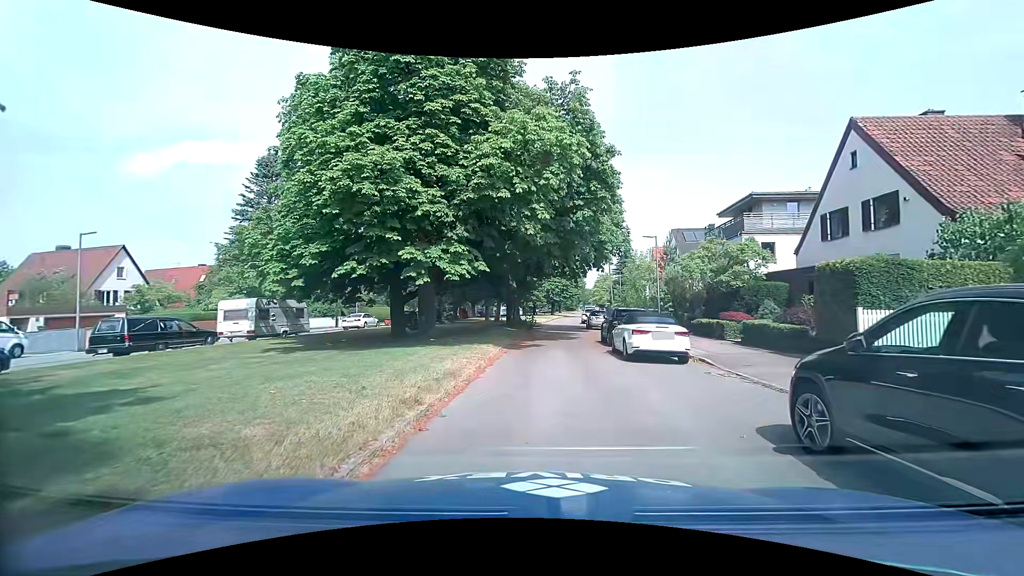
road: residential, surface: asphalt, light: Day
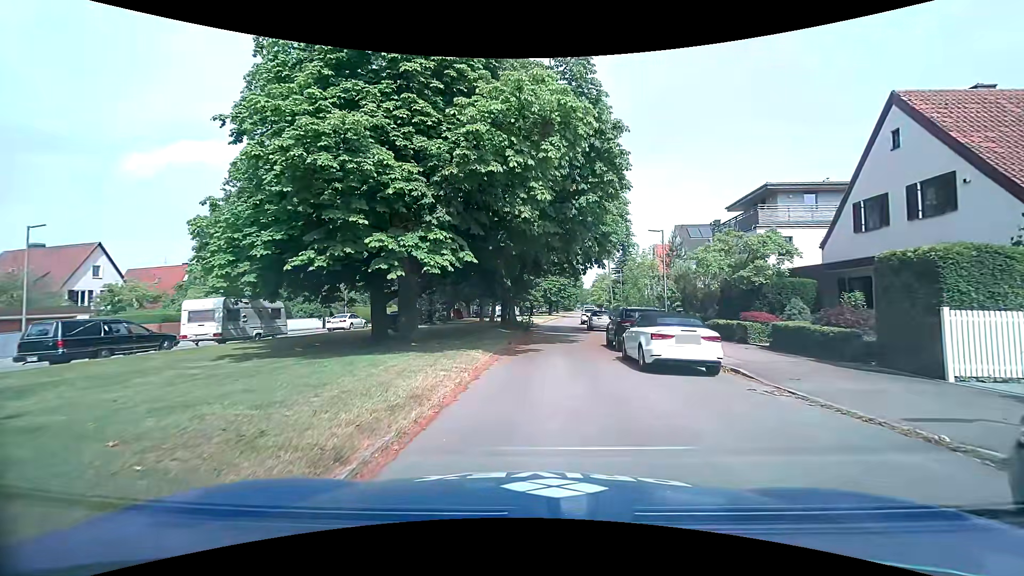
(-0.1, +2.6) m; -1°
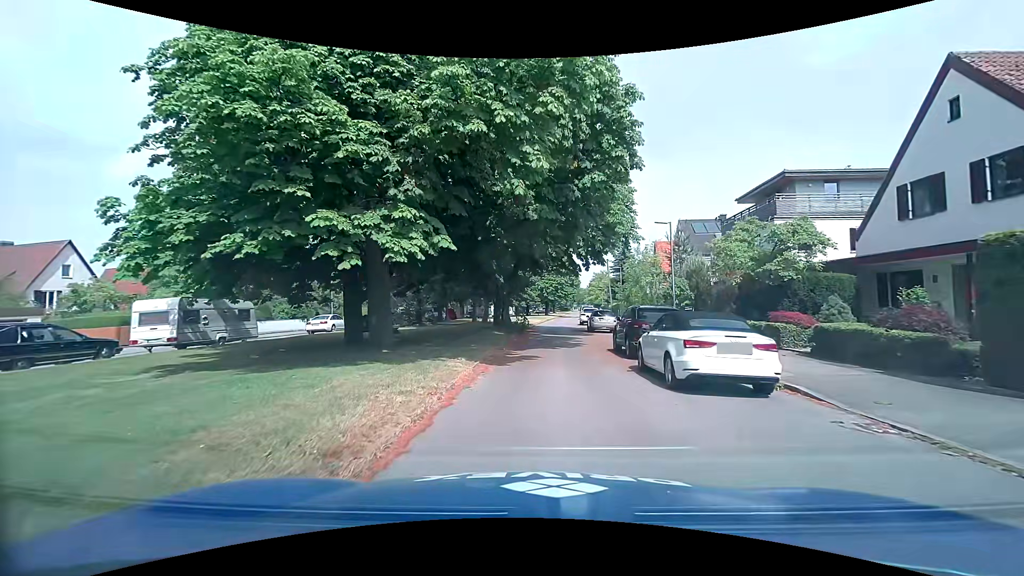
(0.0, +2.8) m; +1°
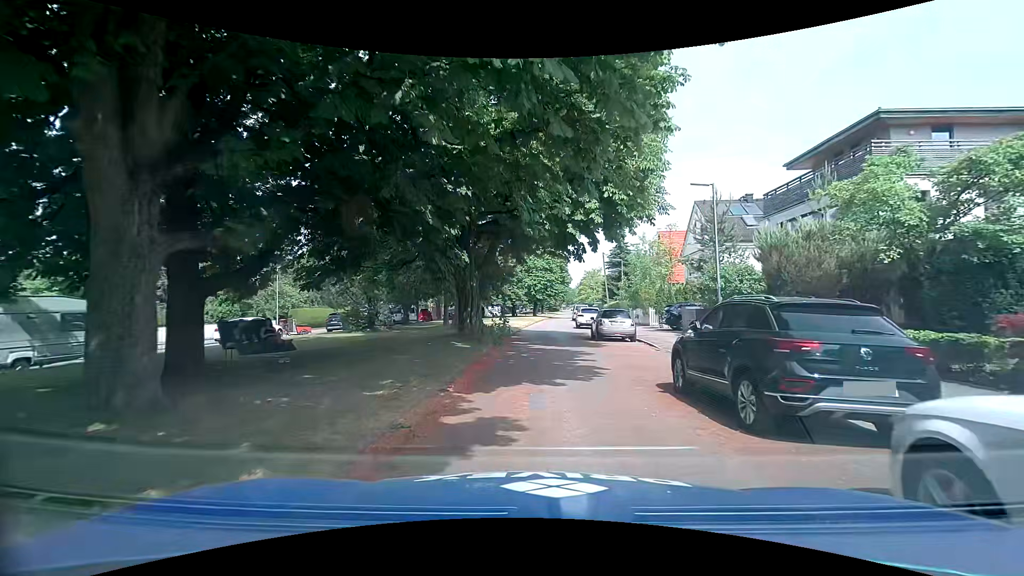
(0.0, +9.0) m; 0°
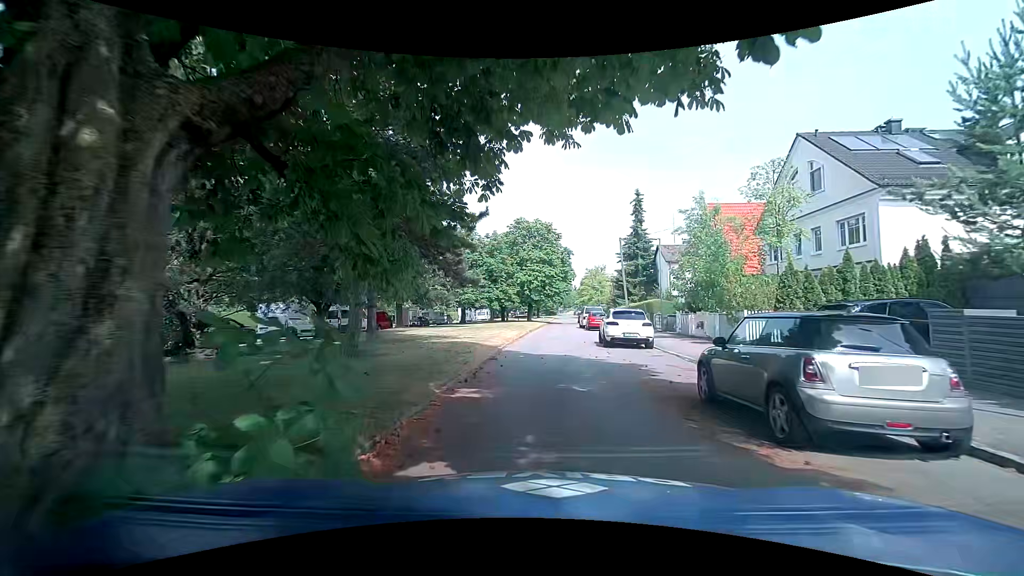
(+0.3, +16.6) m; +2°
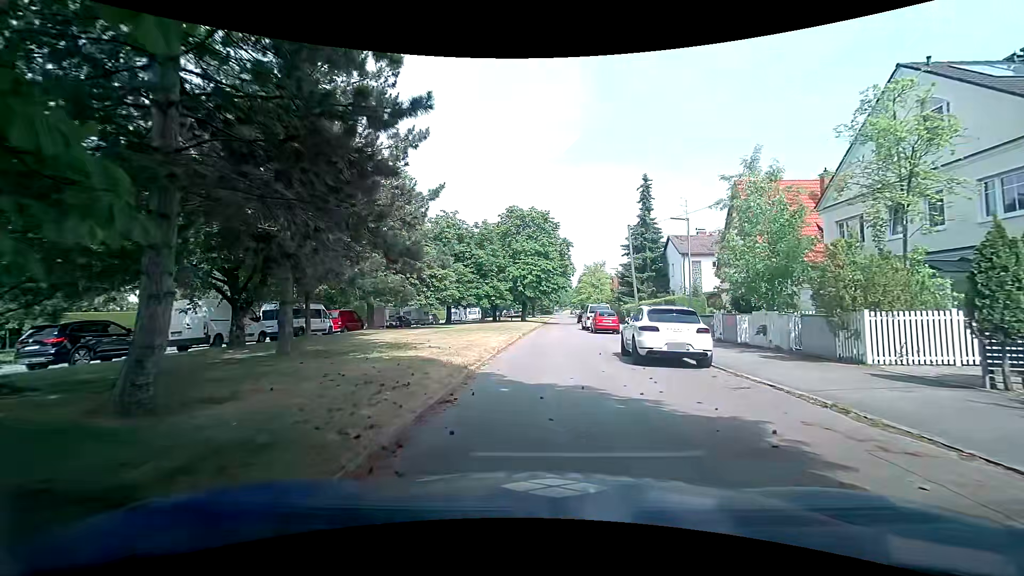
(0.0, +7.1) m; 0°
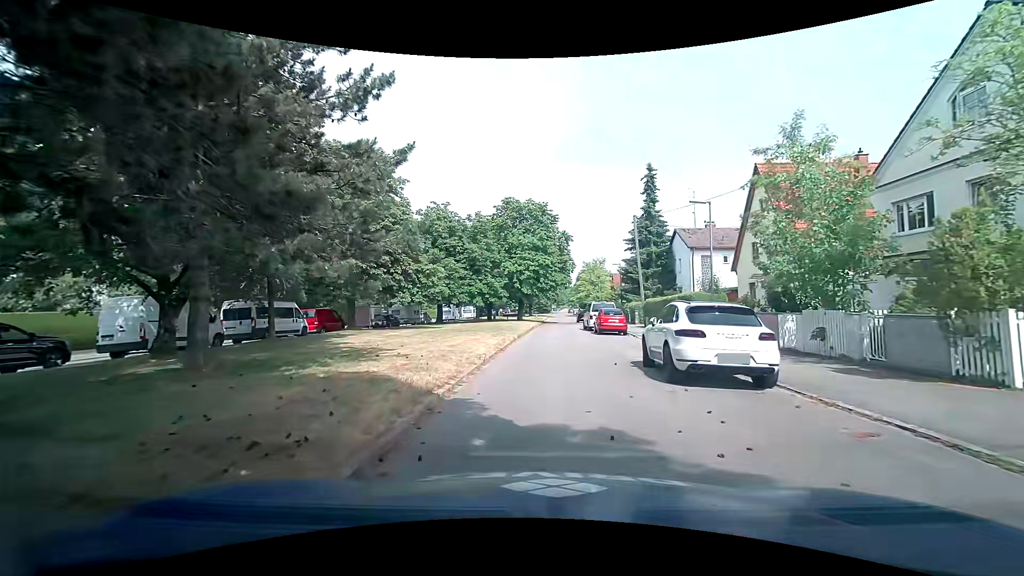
(0.0, +3.6) m; -2°
